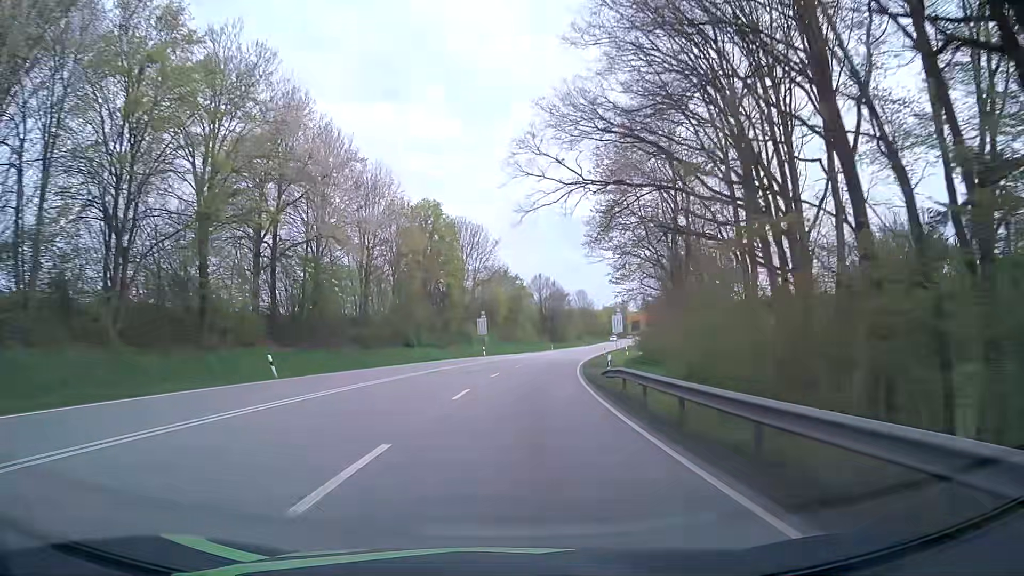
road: primary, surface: asphalt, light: Day
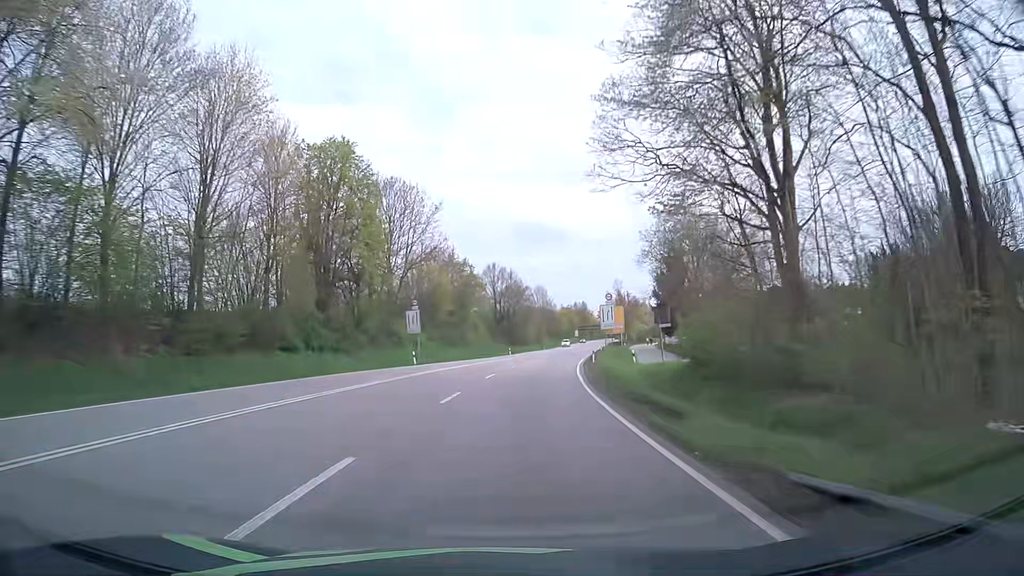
(+0.8, +25.0) m; +4°
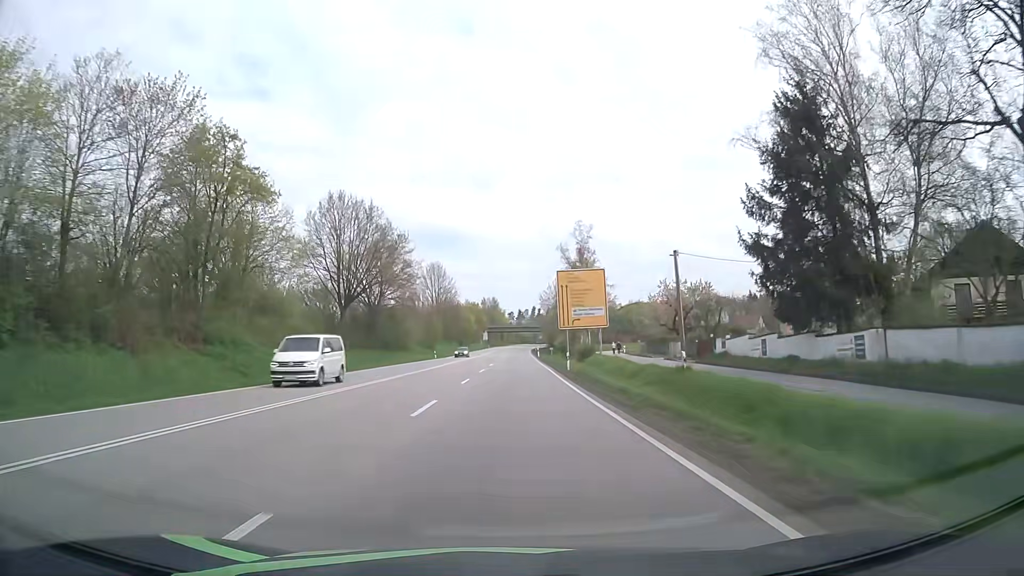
(+5.0, +62.2) m; +8°
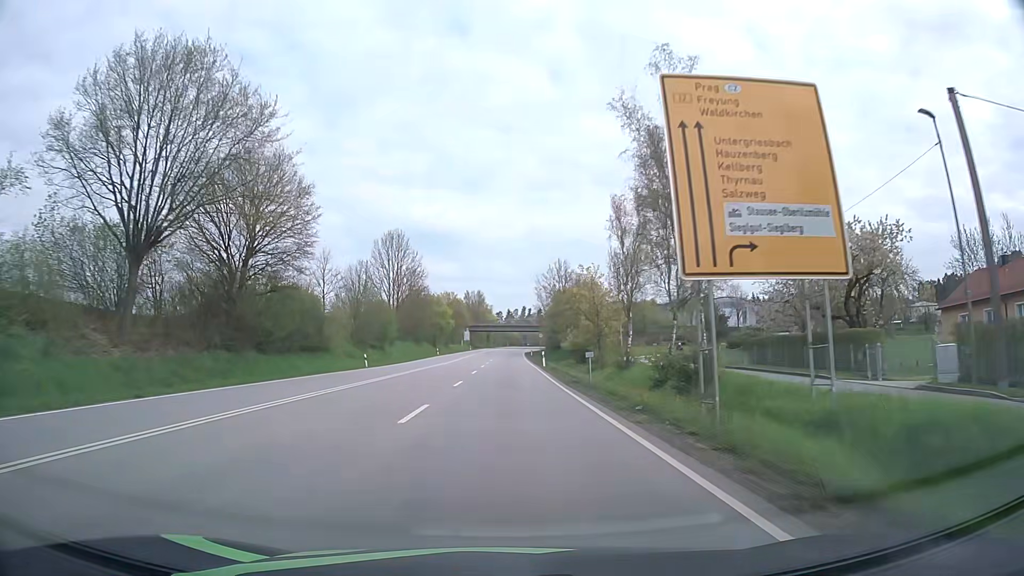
(+0.5, +37.4) m; +1°
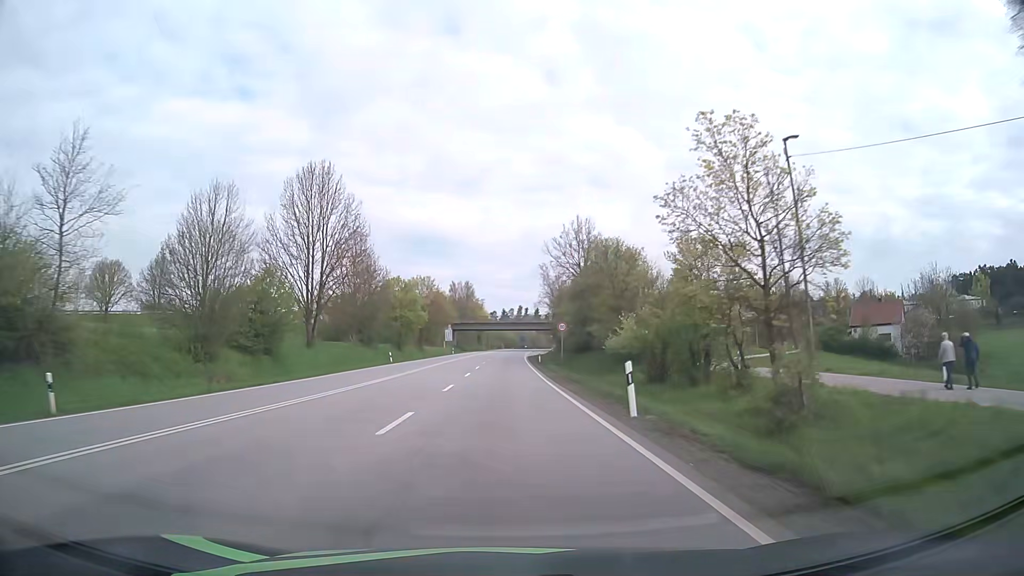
(+0.2, +37.5) m; +1°
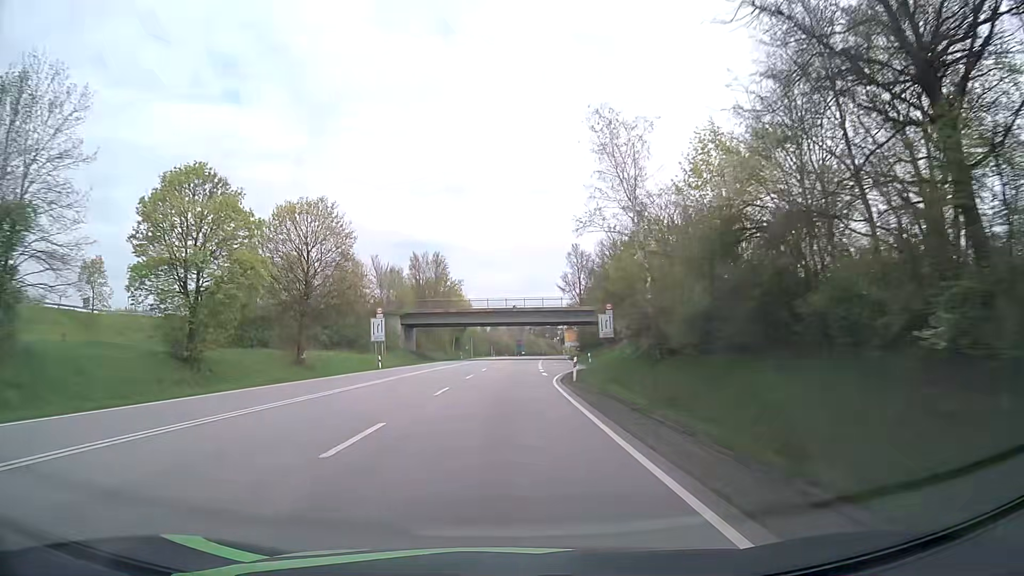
(+0.1, +62.3) m; +1°
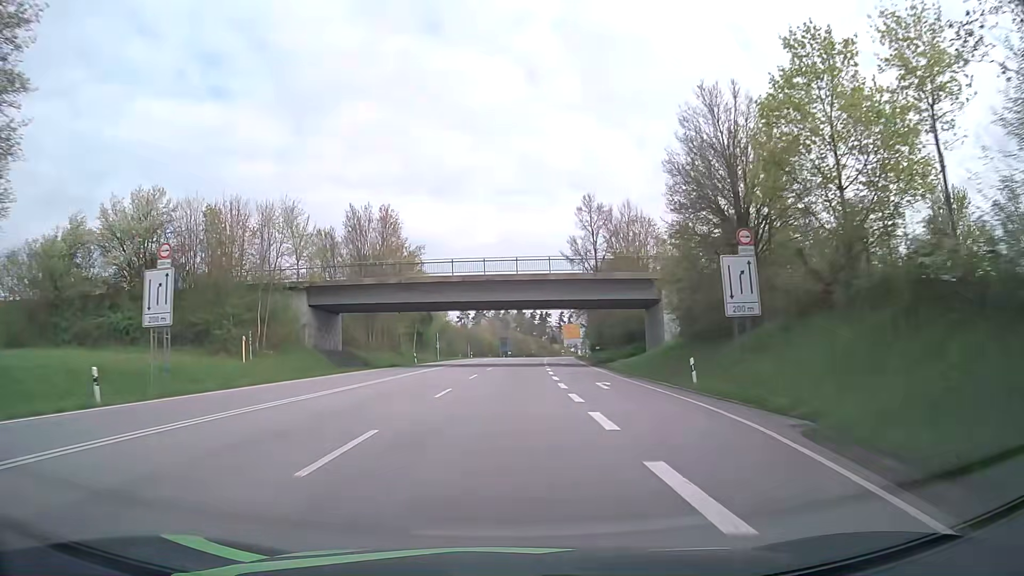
(+0.3, +37.4) m; +1°
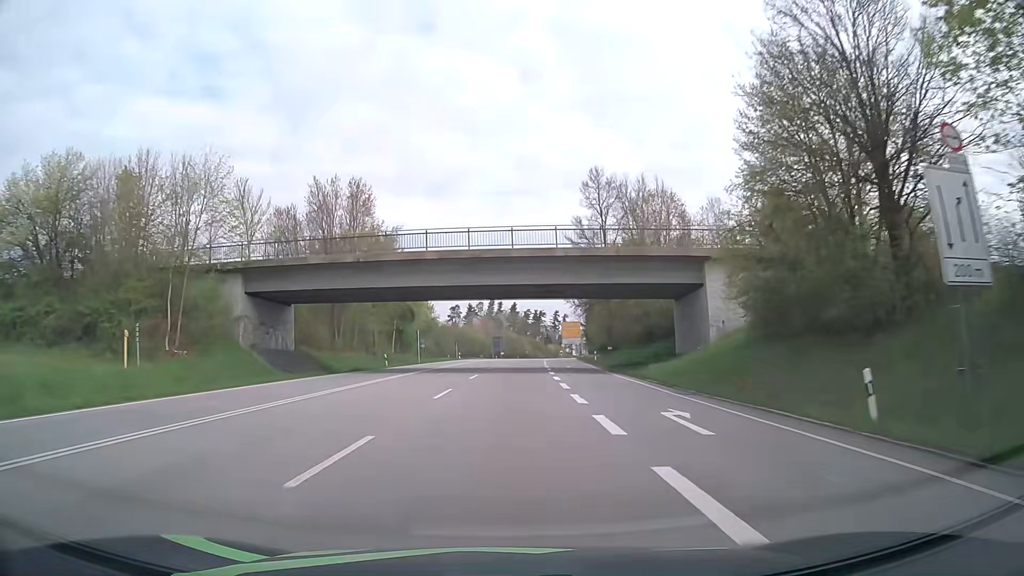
(0.0, +12.5) m; 0°
(0, +10) (0, +20) (0, +30) (+1, +40) (+1, +50) (+1, +60) (+2, +70) (+2, +80) (+3, +90) (+4, +100) m
